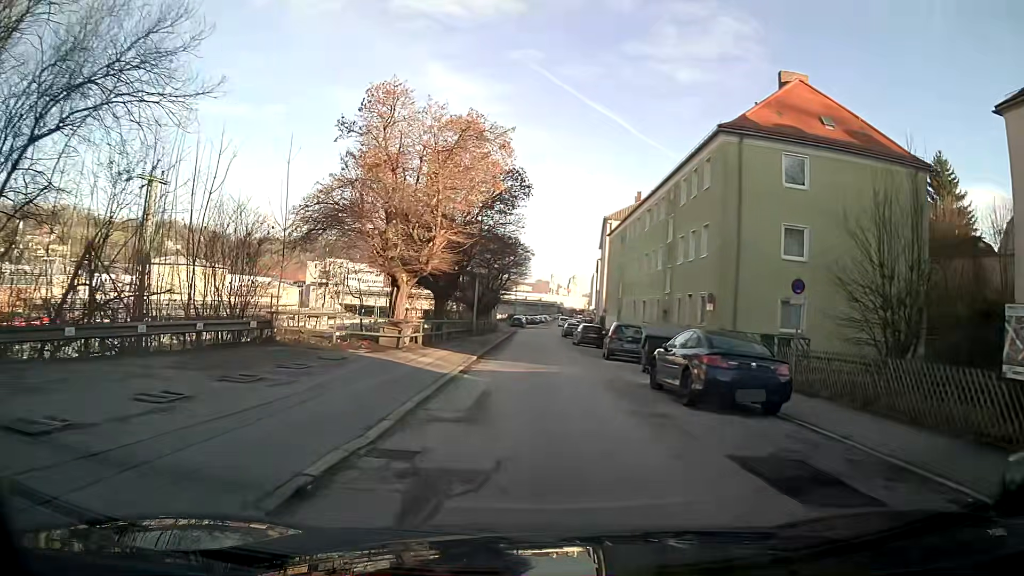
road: residential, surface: asphalt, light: Day
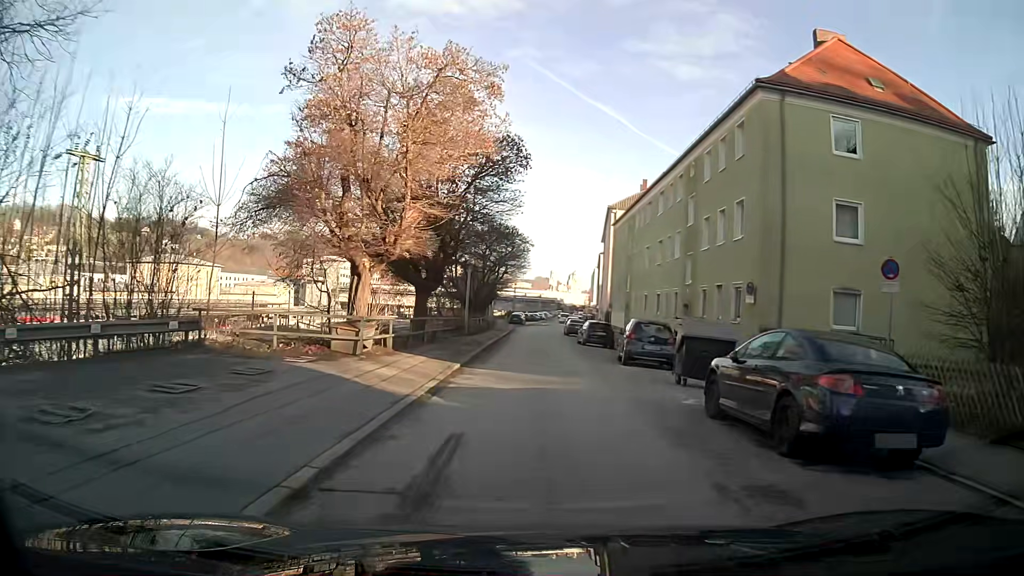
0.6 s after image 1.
(0.0, +4.8) m; 0°
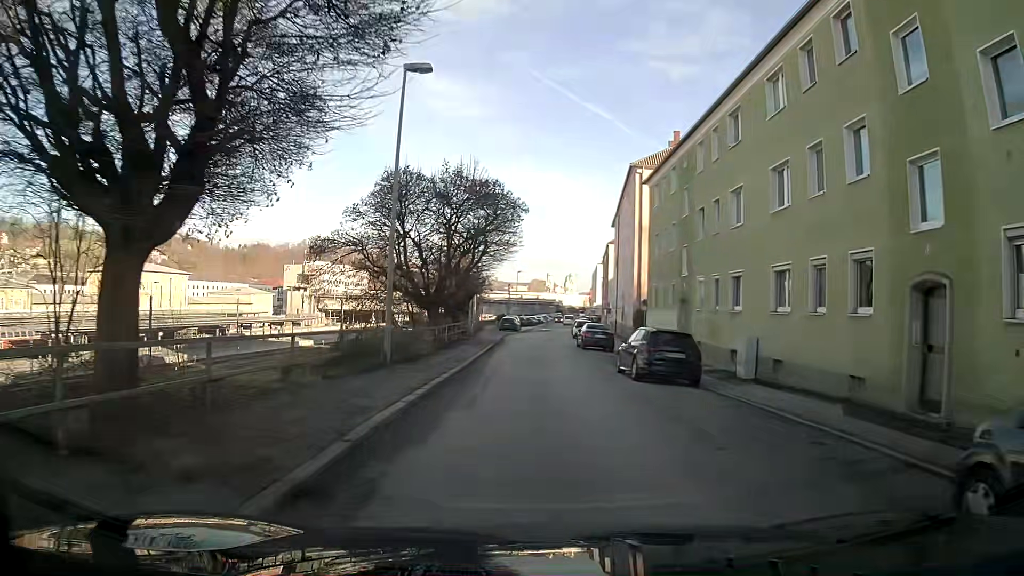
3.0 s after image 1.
(0.0, +19.2) m; 0°
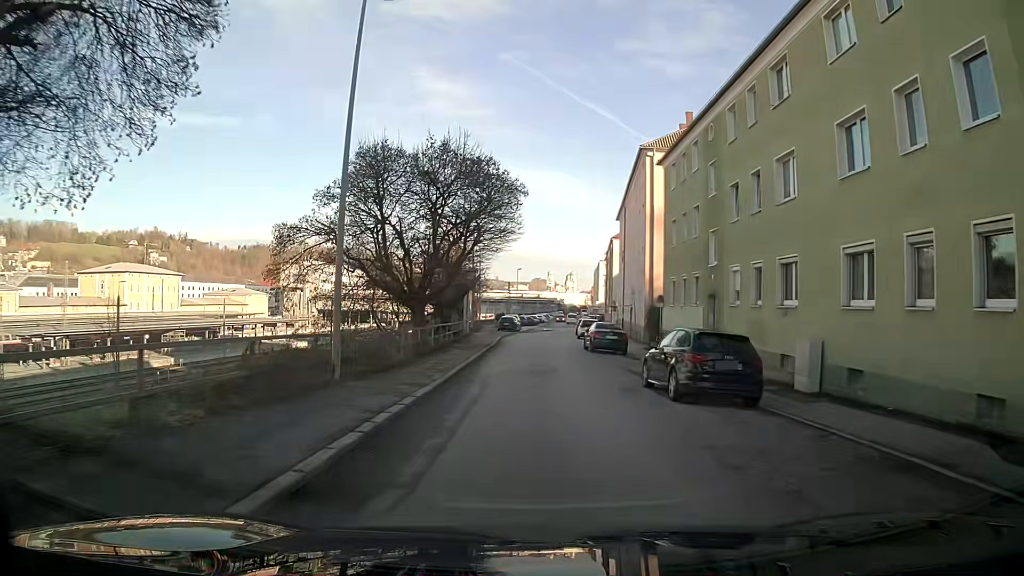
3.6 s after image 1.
(0.0, +4.6) m; 0°
(0, +10) (0, +20) (0, +30) (0, +40) (+1, +50) (+2, +60) (+2, +70) (+4, +80) (+4, +90) (+4, +100) m
